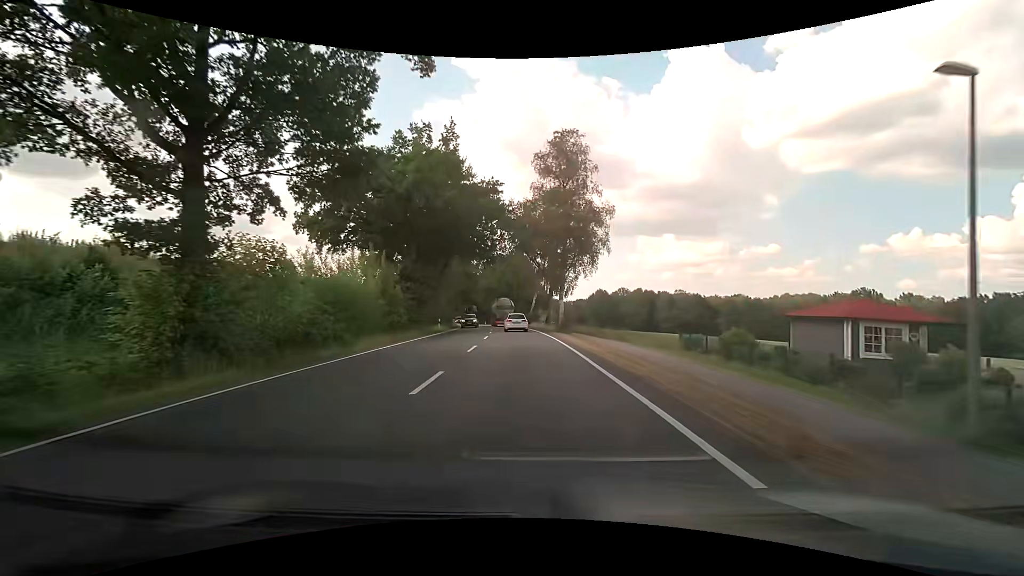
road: primary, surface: asphalt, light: Day
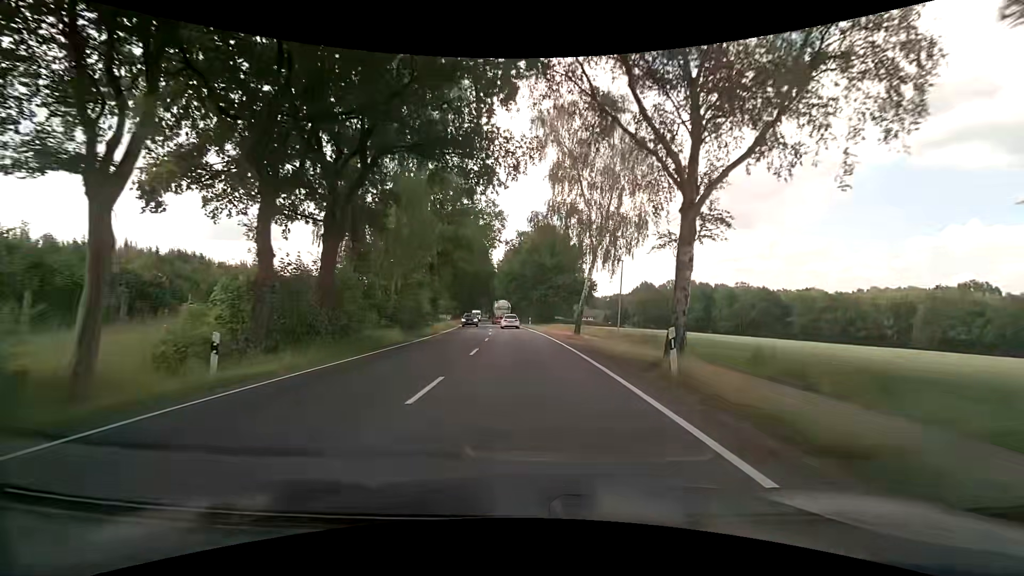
(-1.3, +37.0) m; -3°
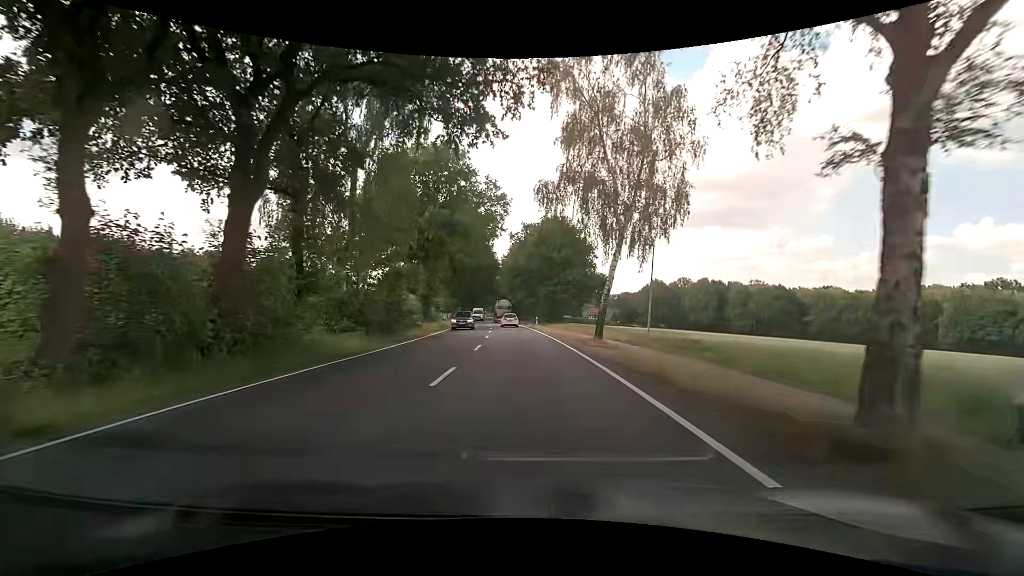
(-0.1, +7.4) m; -1°
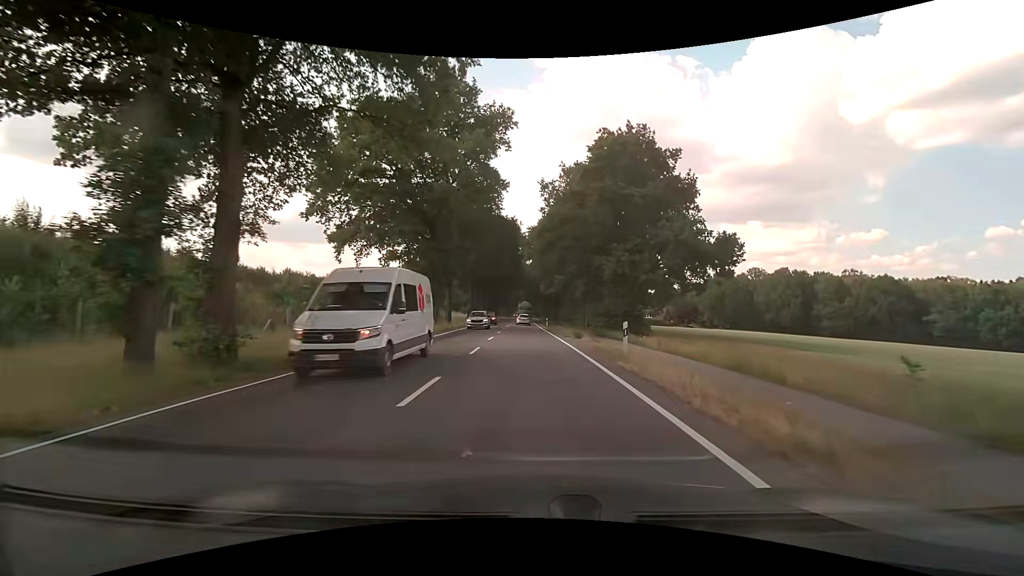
(-1.2, +38.2) m; -4°
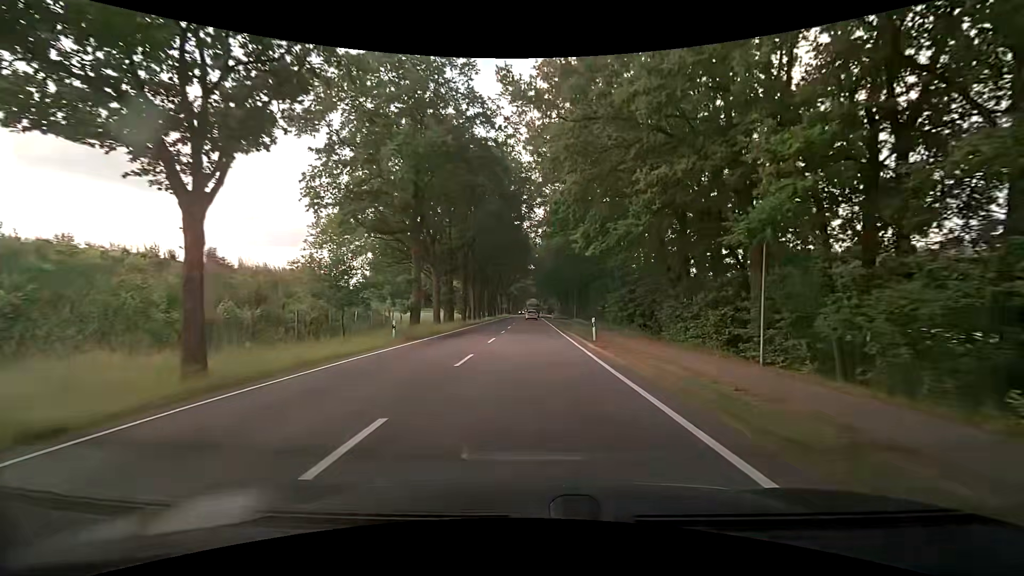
(-0.6, +41.1) m; -1°
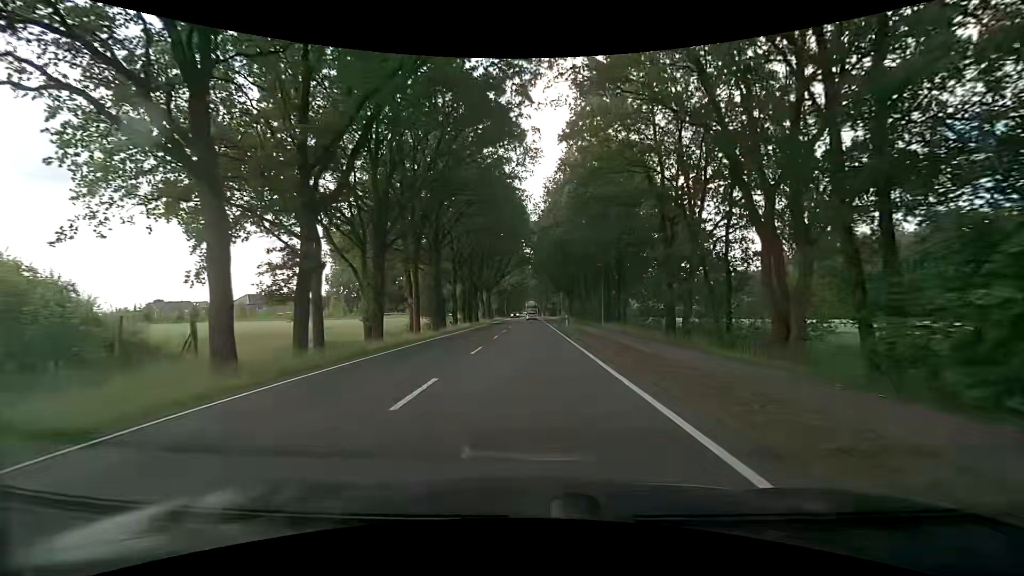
(+0.1, +32.3) m; 0°
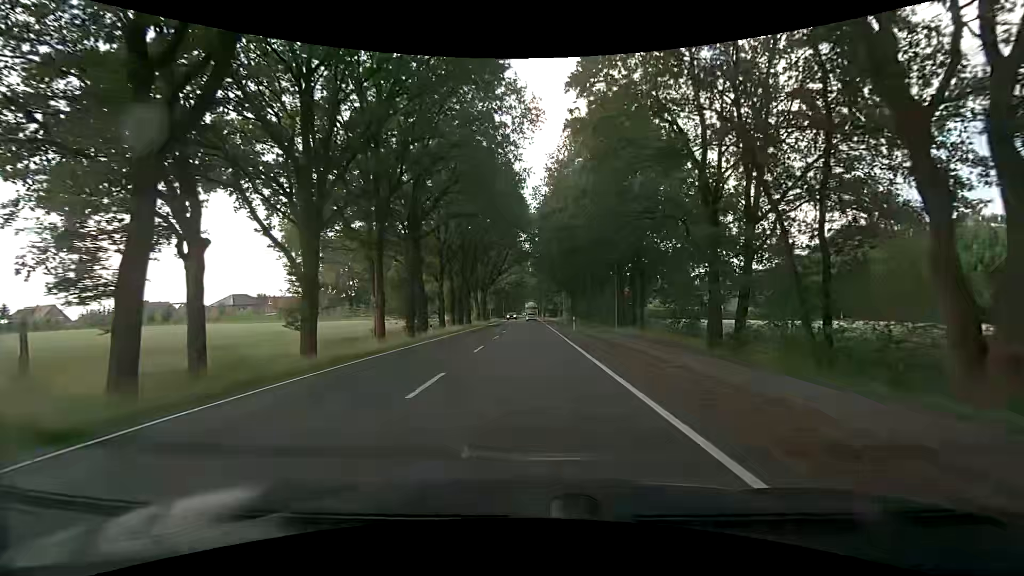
(0.0, +8.1) m; -1°
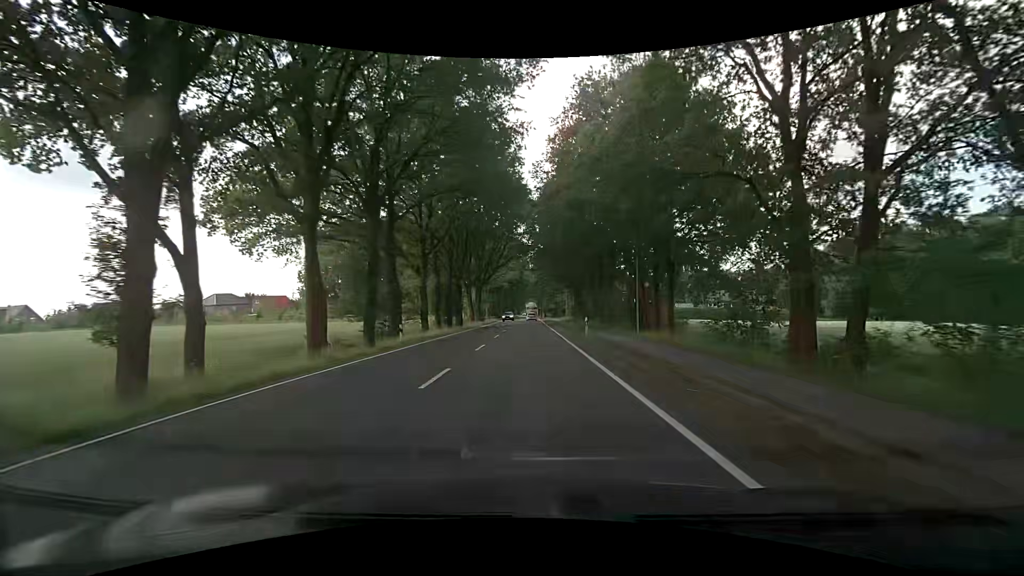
(+0.1, +8.1) m; +2°
(0, +10) (0, +20) (-1, +30) (-1, +40) (-1, +50) (-1, +60) (-2, +70) (-2, +80) (-2, +90) (-2, +100) m
